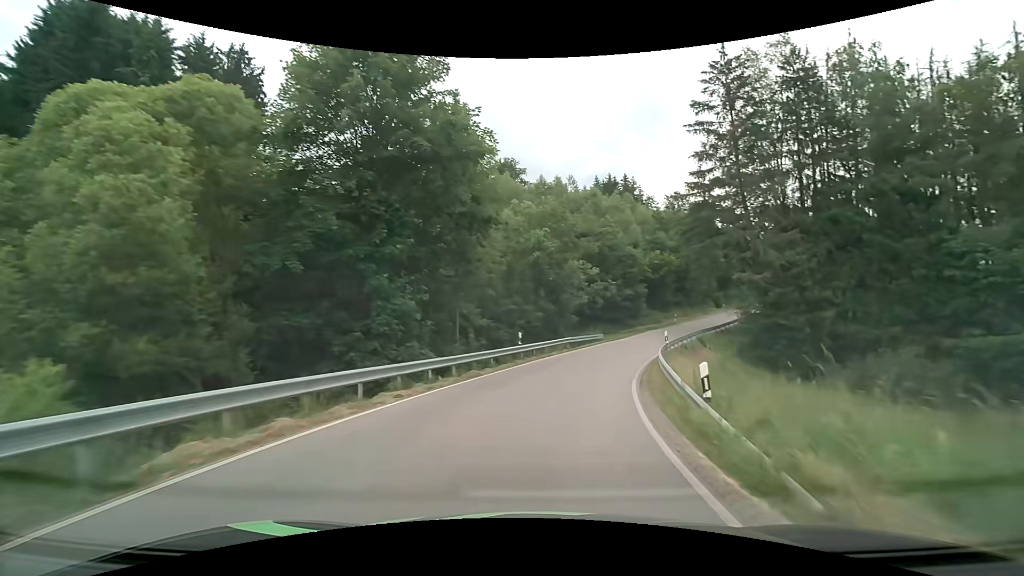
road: secondary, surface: asphalt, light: Day
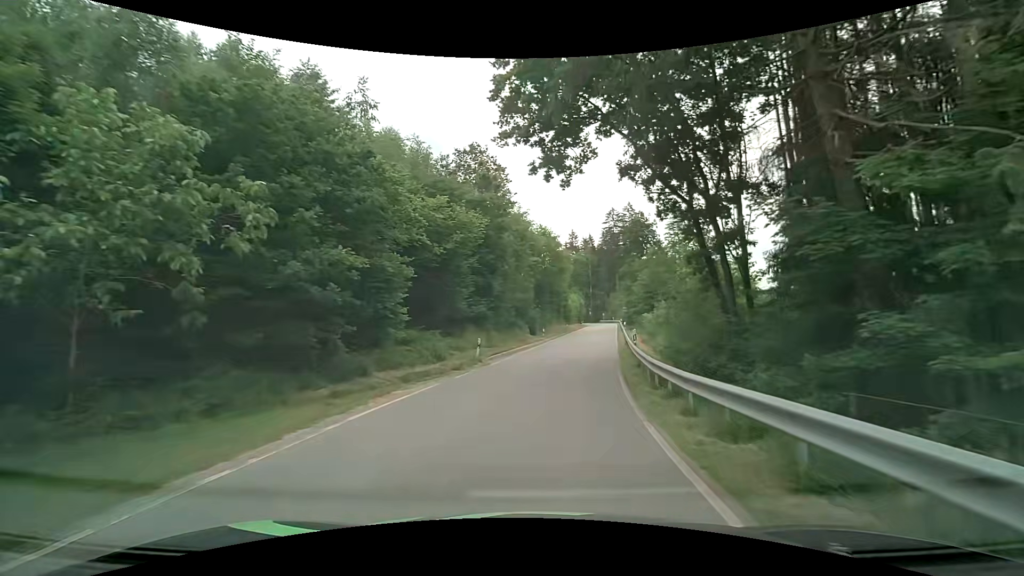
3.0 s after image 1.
(+8.2, +35.7) m; +25°
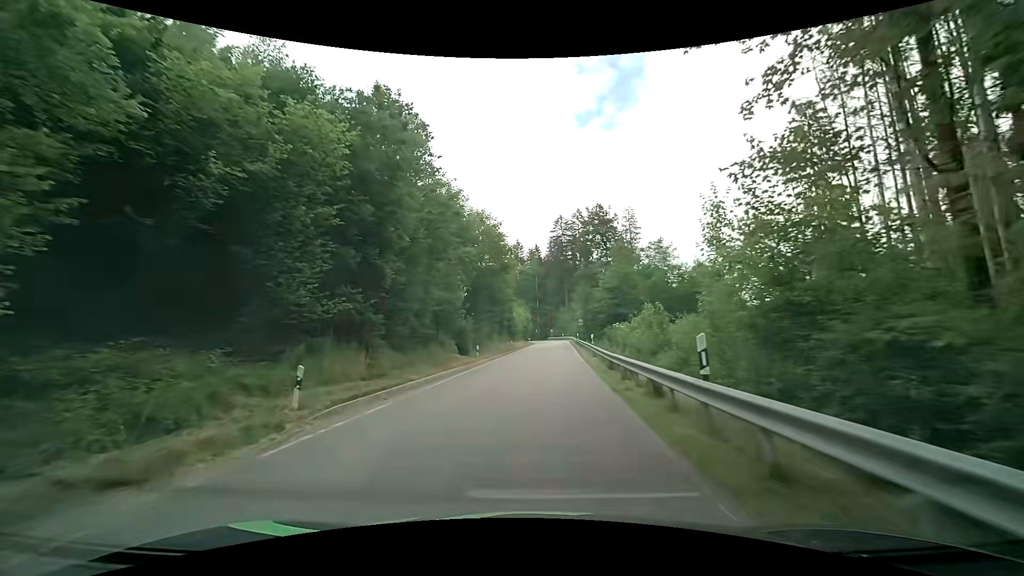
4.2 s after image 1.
(+0.7, +13.8) m; +7°
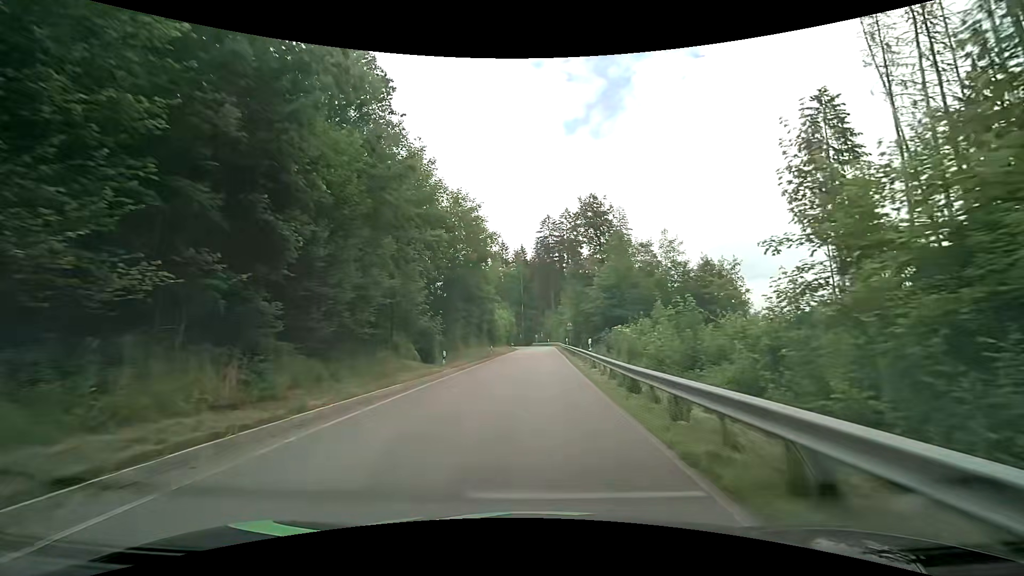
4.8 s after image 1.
(0.0, +6.8) m; +2°
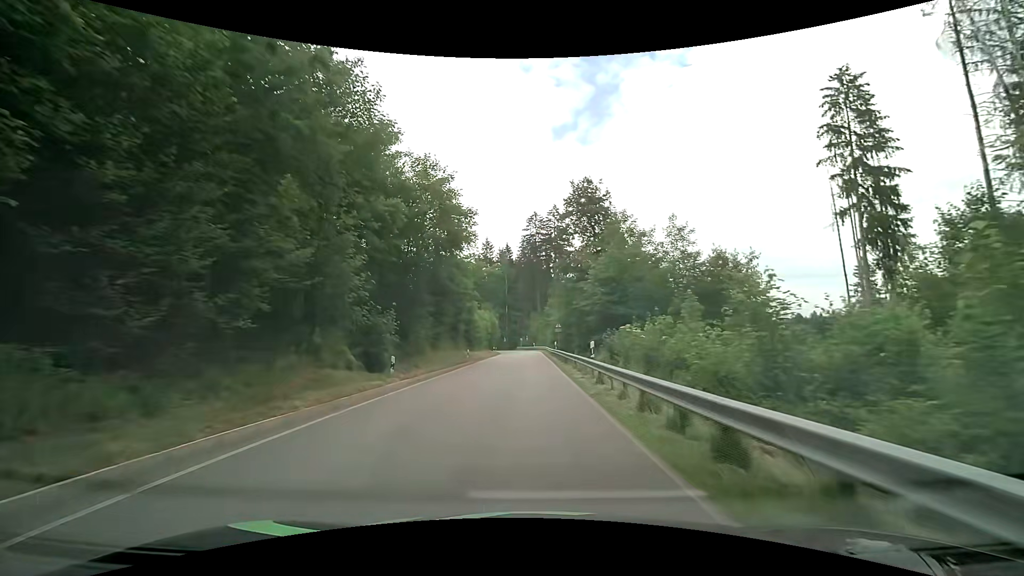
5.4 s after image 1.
(0.0, +6.8) m; +1°
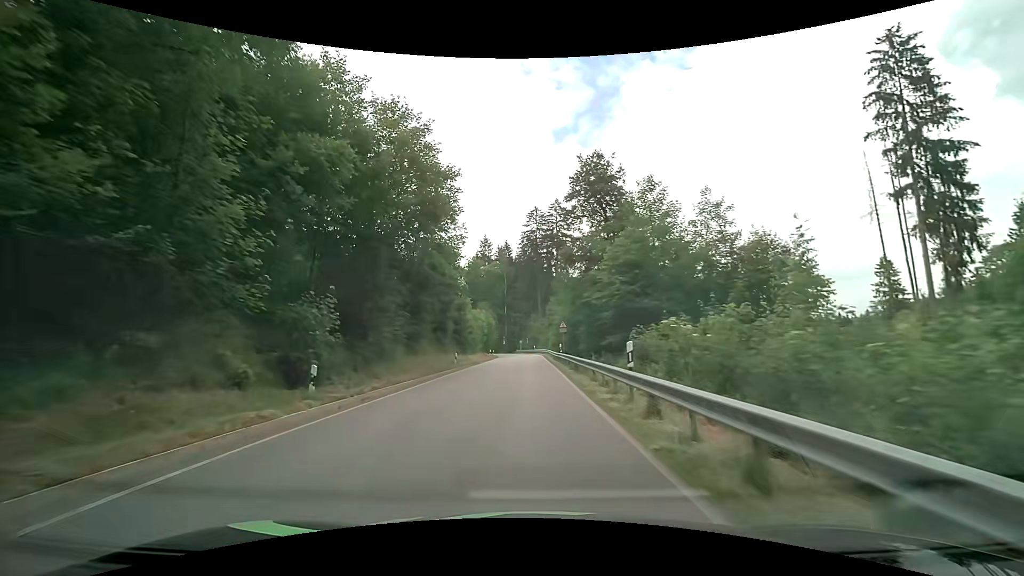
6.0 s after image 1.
(0.0, +6.9) m; -1°
